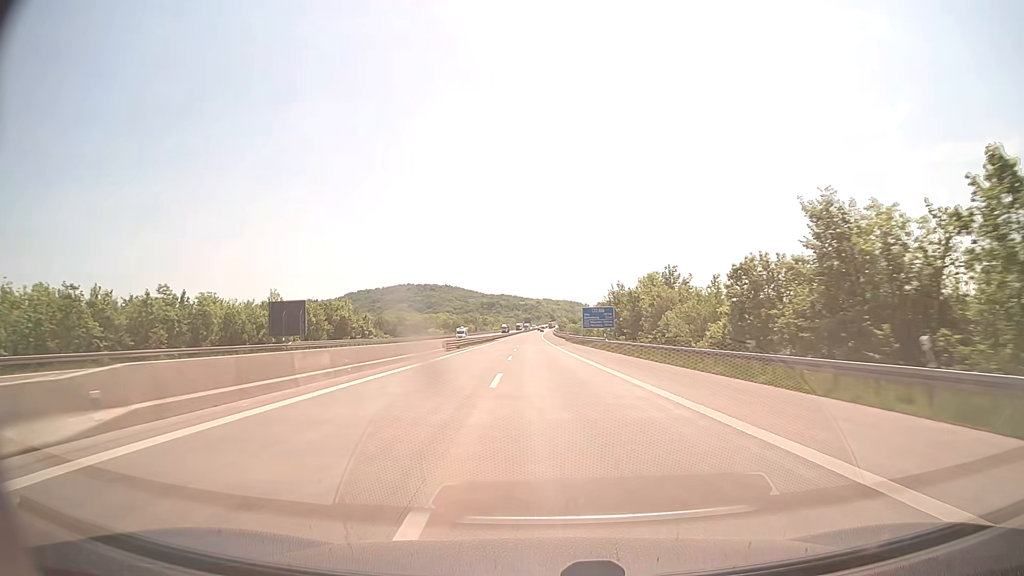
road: motorway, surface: concrete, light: Day
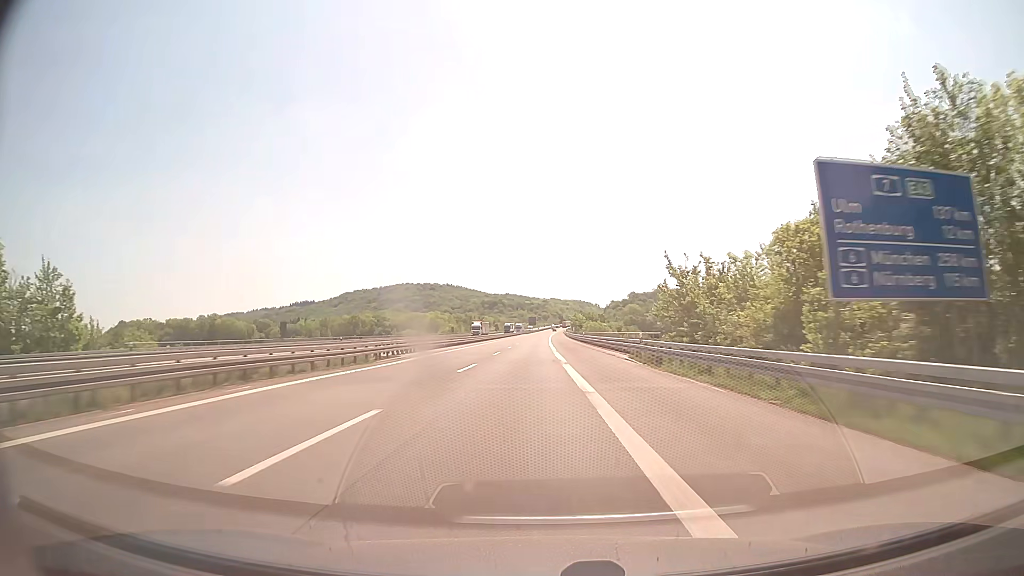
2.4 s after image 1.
(-0.3, +82.4) m; -1°
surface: asphalt
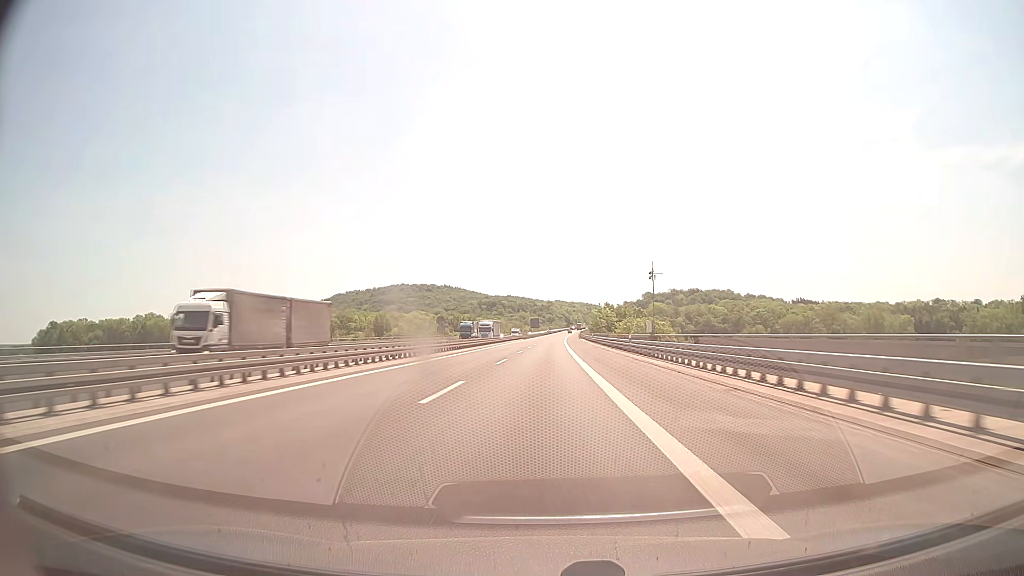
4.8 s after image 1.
(-0.7, +82.4) m; 0°
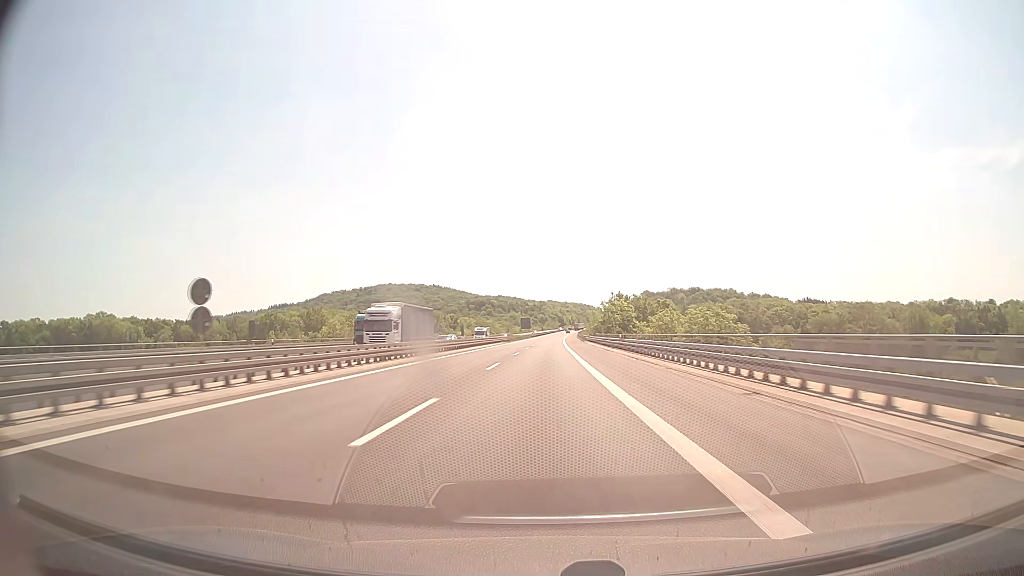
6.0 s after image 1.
(+0.3, +41.2) m; +1°
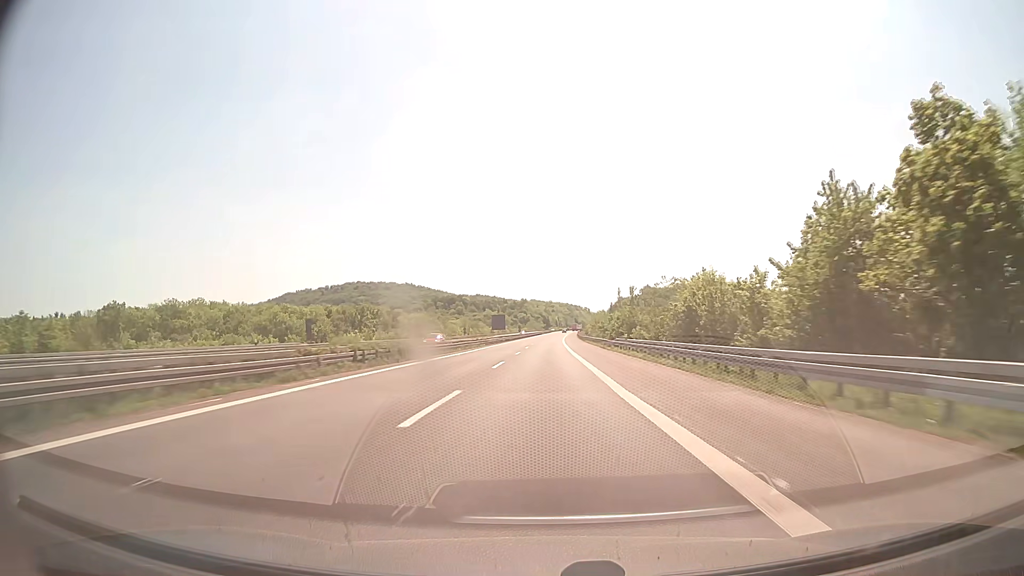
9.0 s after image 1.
(+1.2, +103.0) m; +1°
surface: concrete
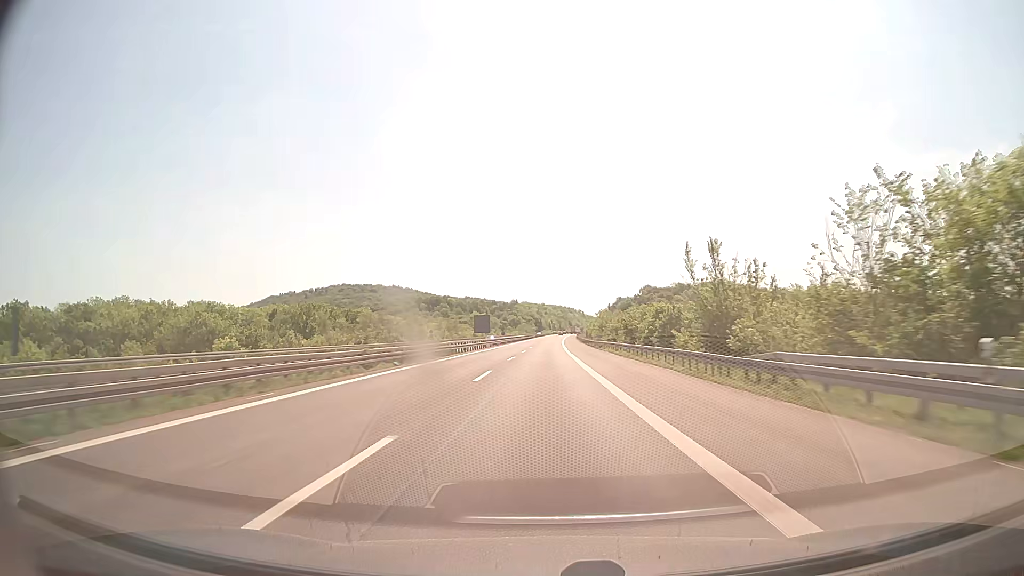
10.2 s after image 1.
(+0.3, +41.2) m; +1°
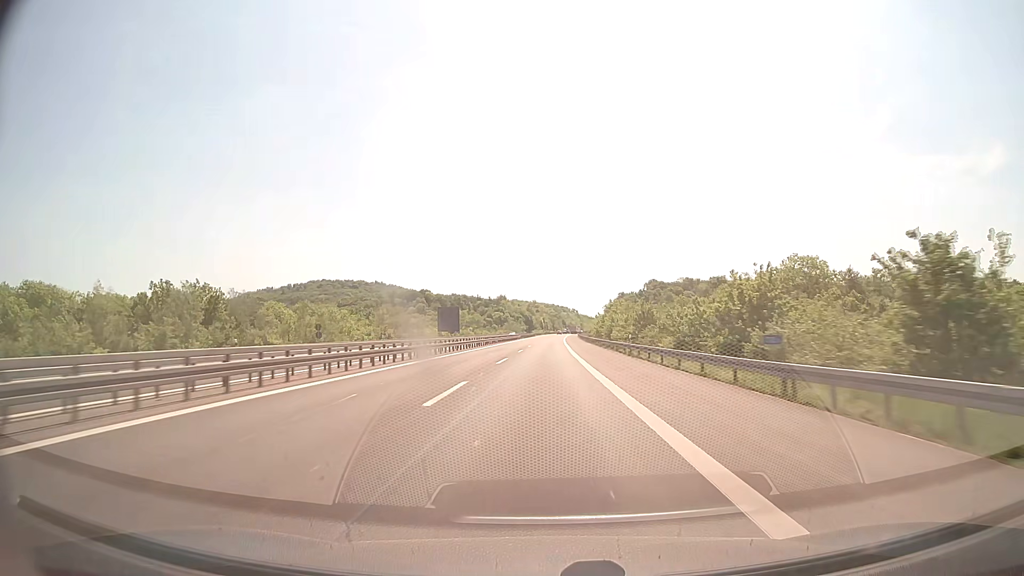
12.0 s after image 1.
(+0.4, +61.8) m; +1°
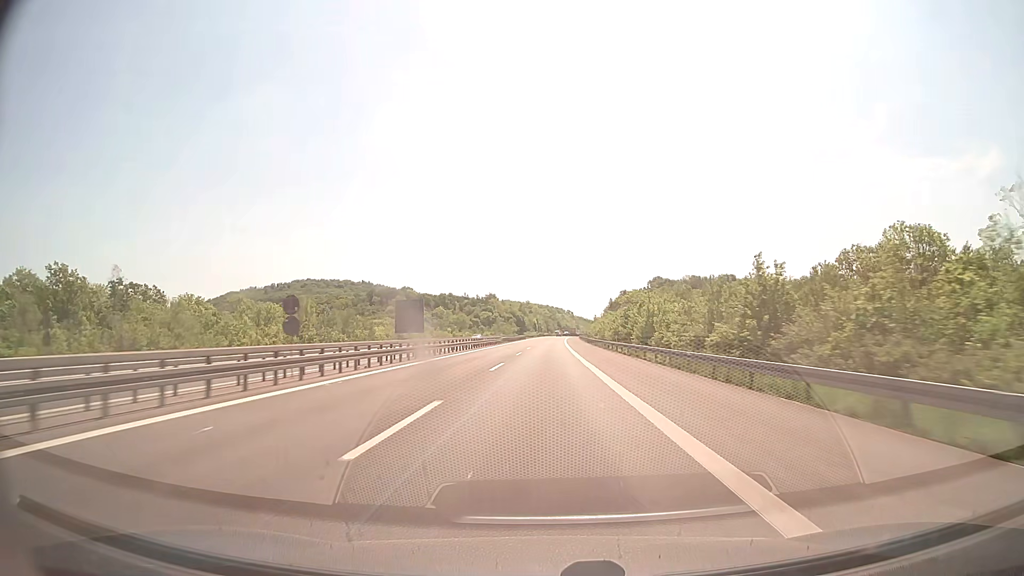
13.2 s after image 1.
(+0.2, +41.2) m; +1°
(0, +10) (0, +20) (0, +30) (0, +40) (0, +50) (+1, +60) (+1, +70) (+1, +80) (+1, +90) (+1, +100) m
